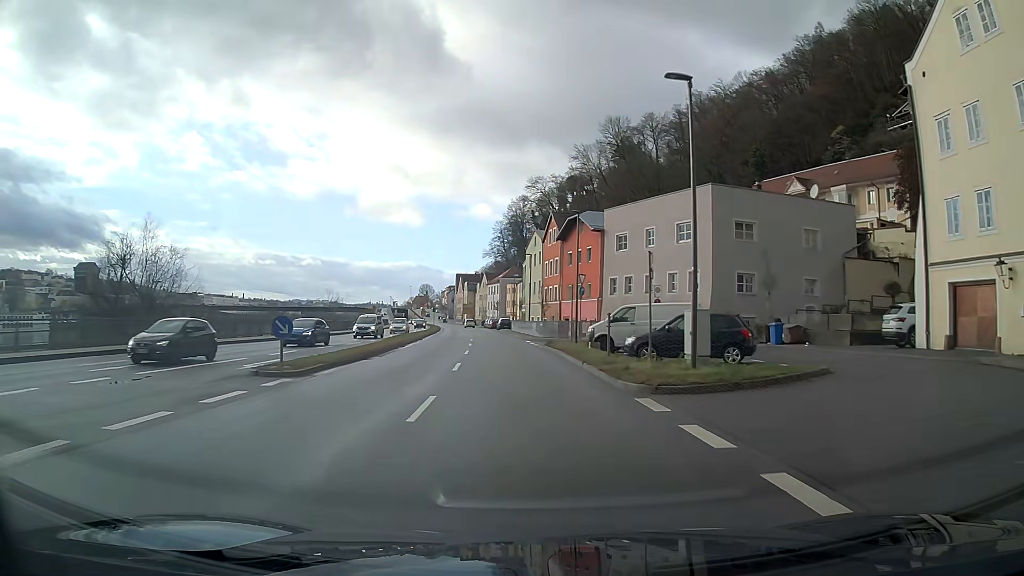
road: primary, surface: asphalt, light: Day
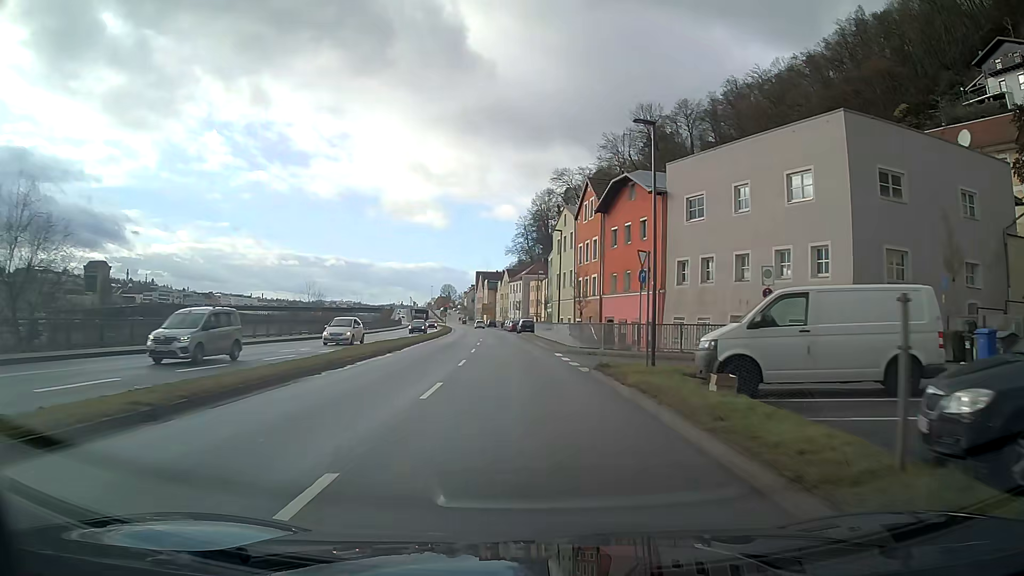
(-0.3, +15.3) m; -2°
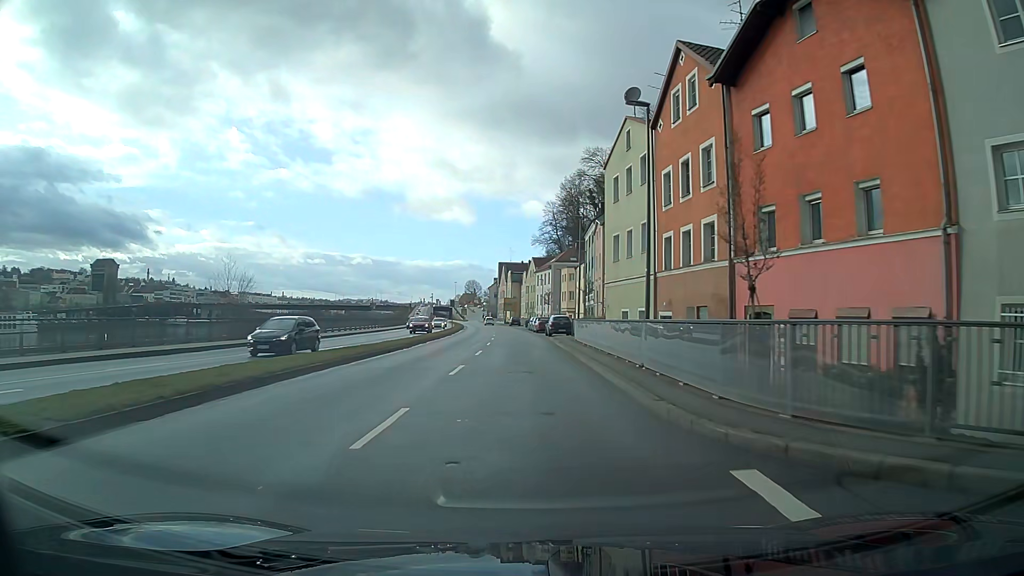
(-0.5, +22.9) m; -2°
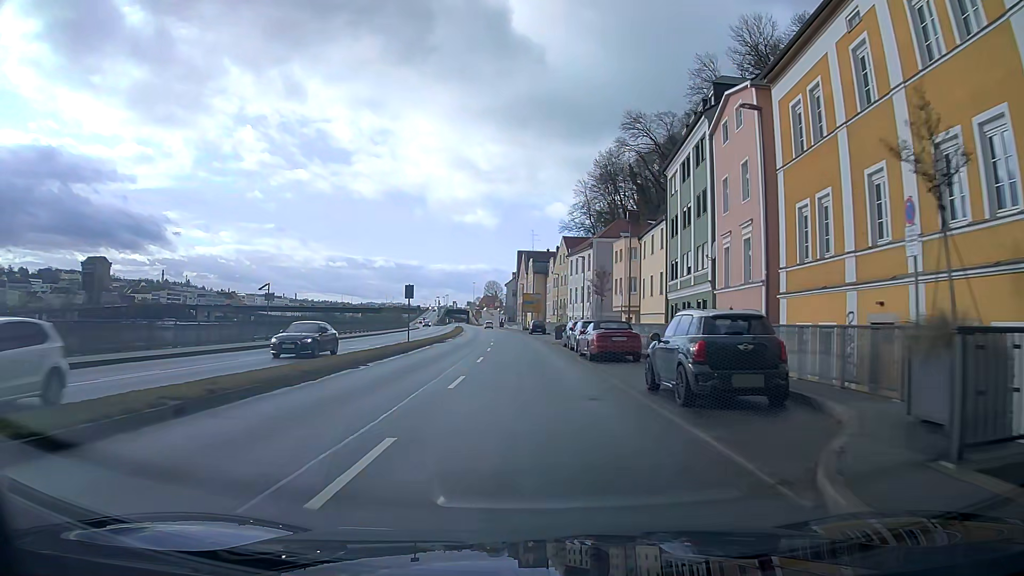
(-0.8, +38.2) m; -2°
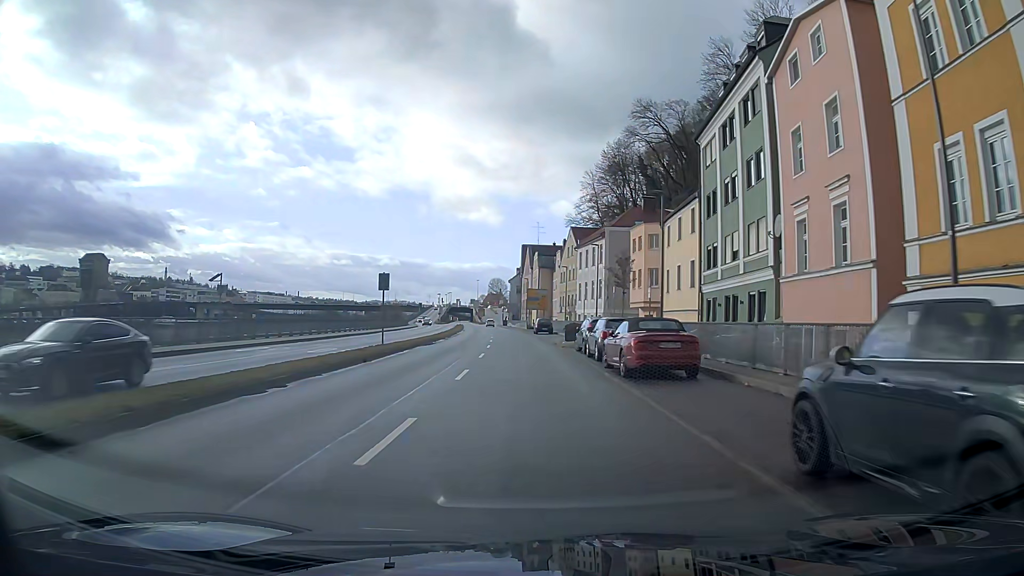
(0.0, +7.6) m; 0°
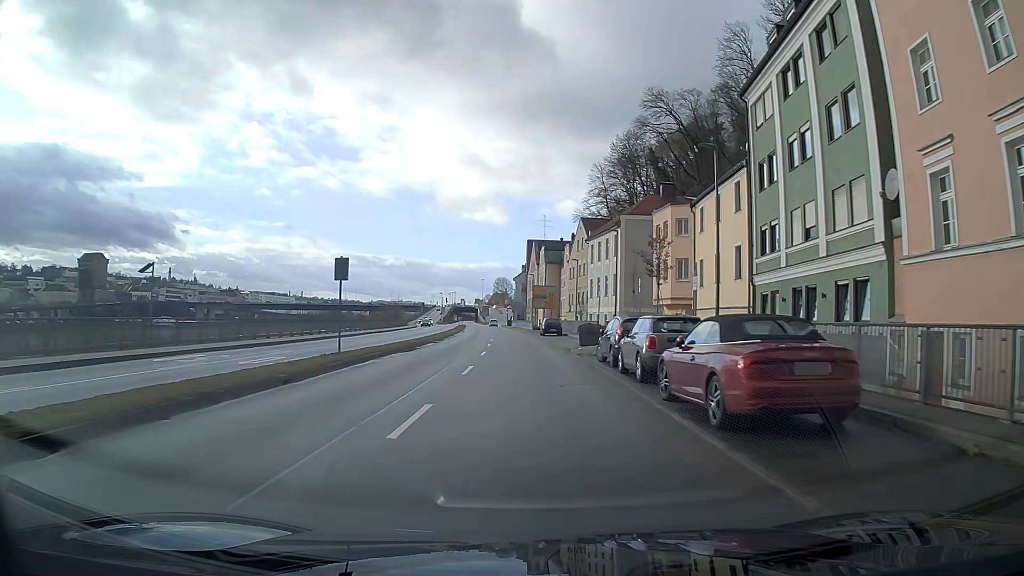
(0.0, +7.6) m; 0°
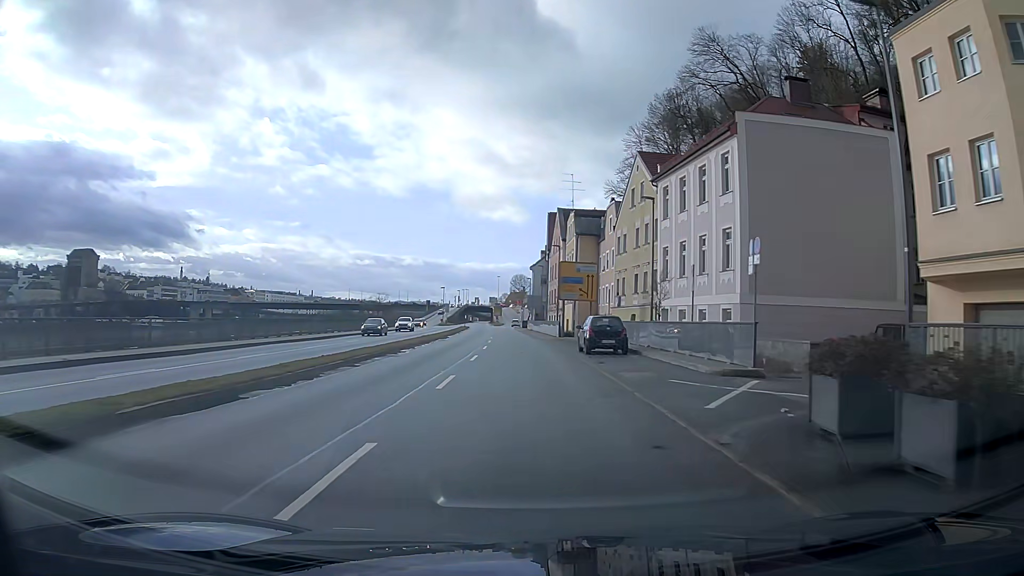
(-0.4, +30.5) m; -1°
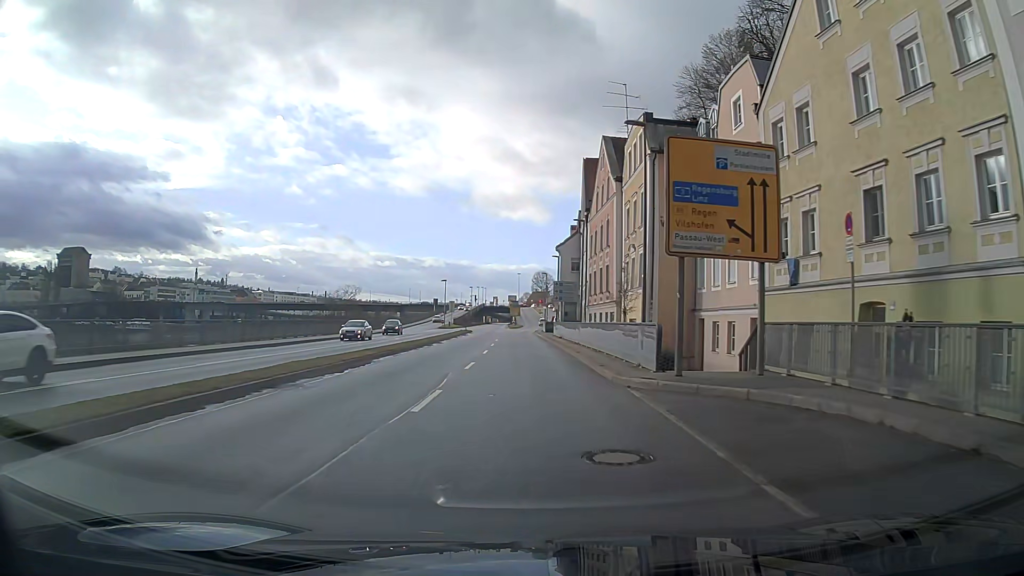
(-0.5, +30.5) m; -2°
(0, +10) (0, +20) (0, +30) (-1, +40) (-1, +50) (-1, +60) (-1, +70) (-1, +80) (0, +90) (0, +100) m
